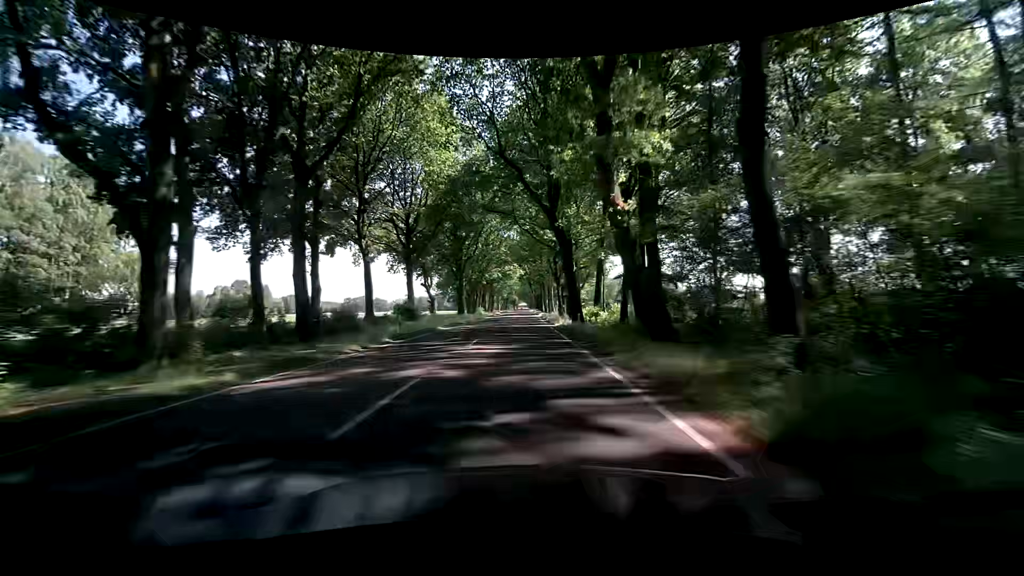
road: primary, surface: asphalt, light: Day
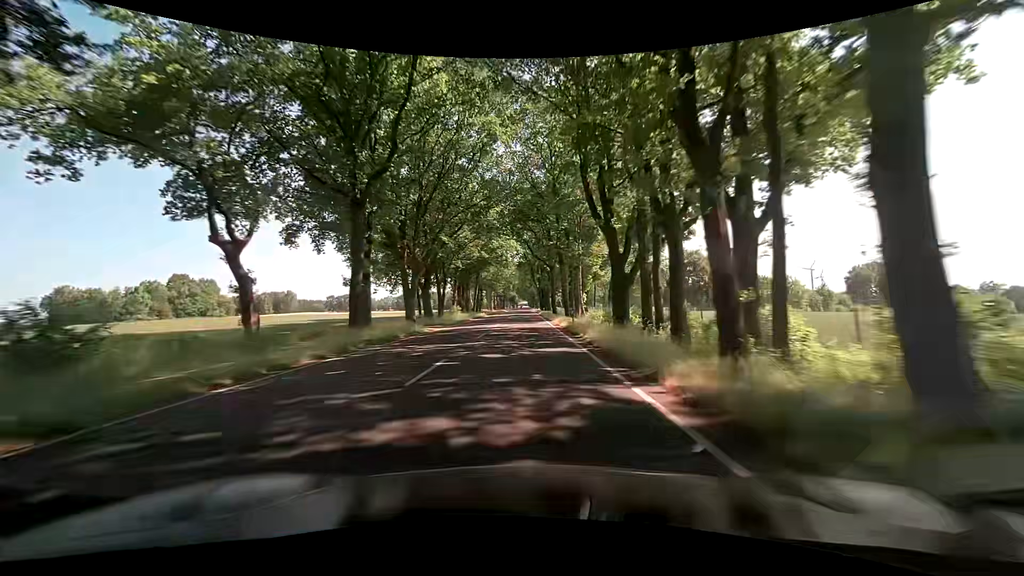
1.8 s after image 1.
(+0.2, +46.1) m; 0°
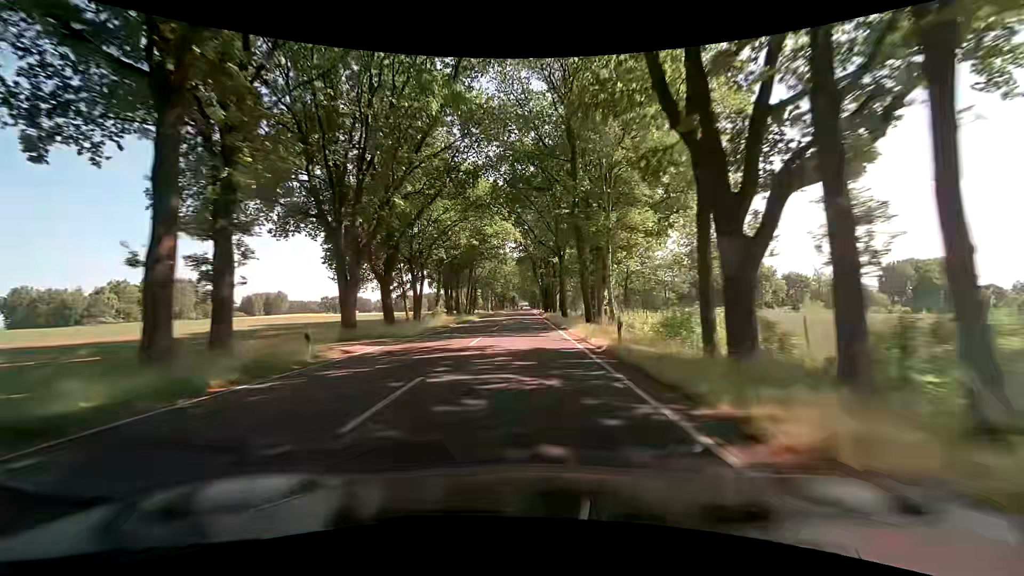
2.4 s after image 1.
(0.0, +15.4) m; 0°
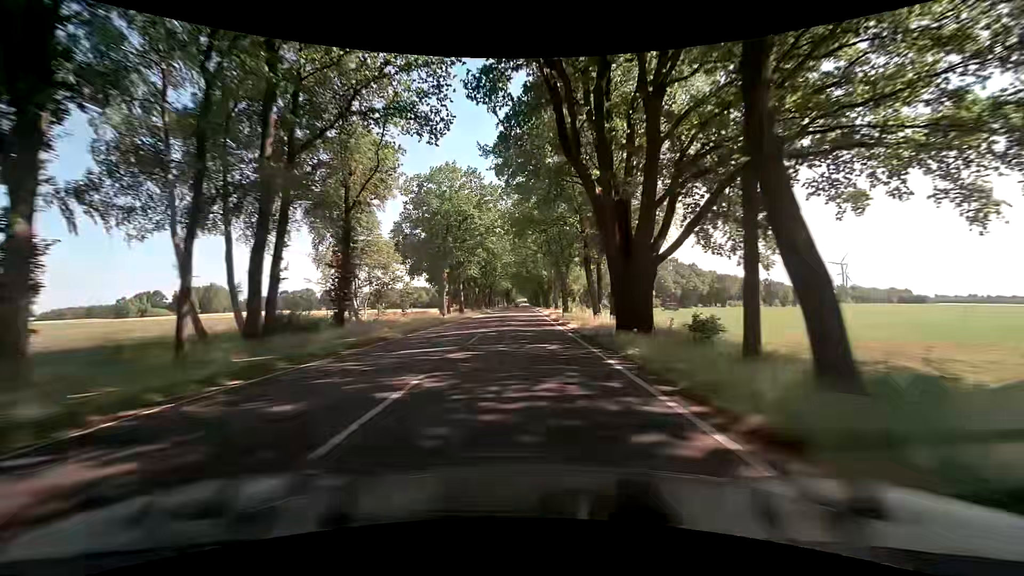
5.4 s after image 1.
(-0.1, +74.9) m; 0°
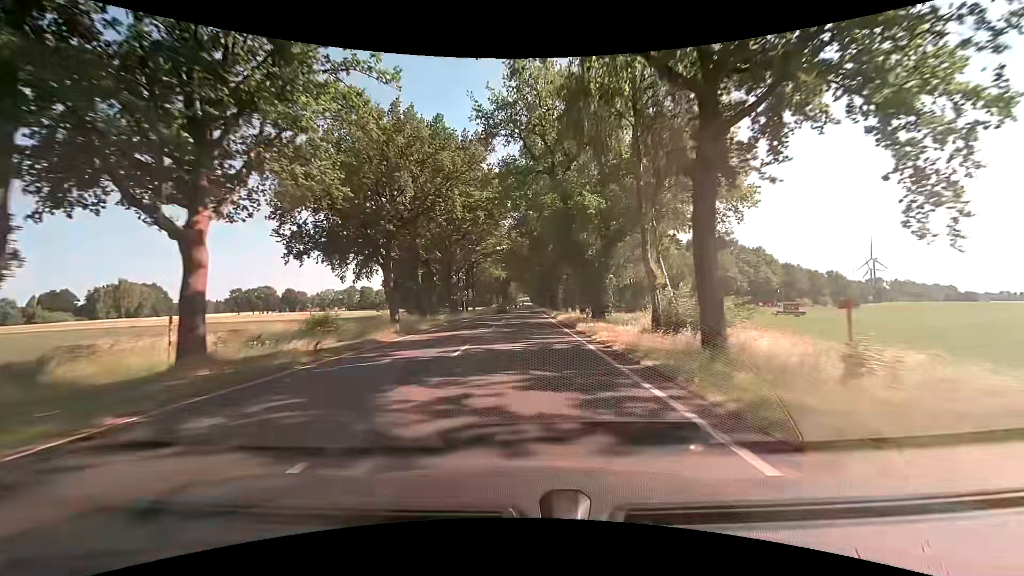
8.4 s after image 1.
(-0.4, +65.5) m; -1°
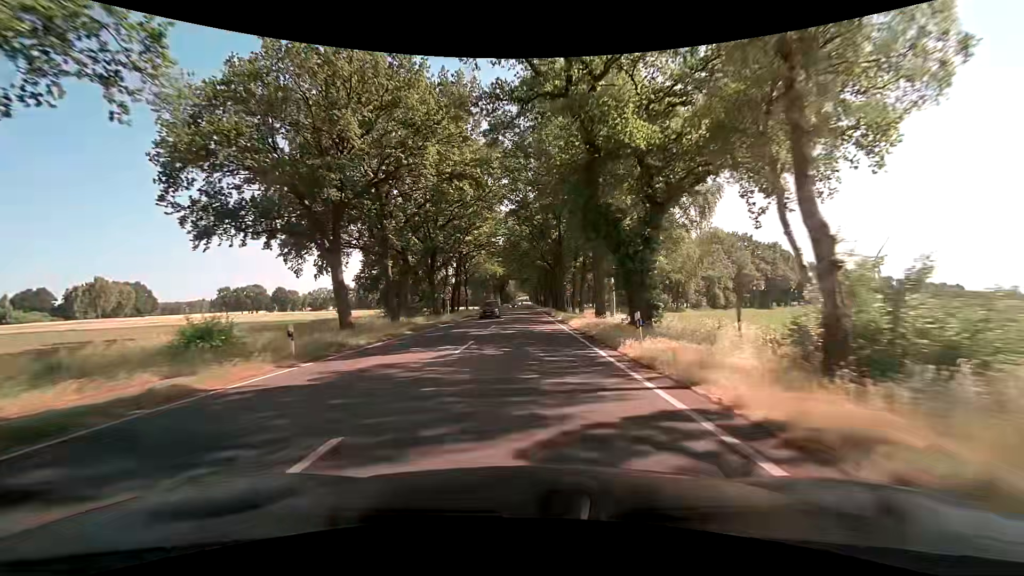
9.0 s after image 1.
(0.0, +11.6) m; 0°
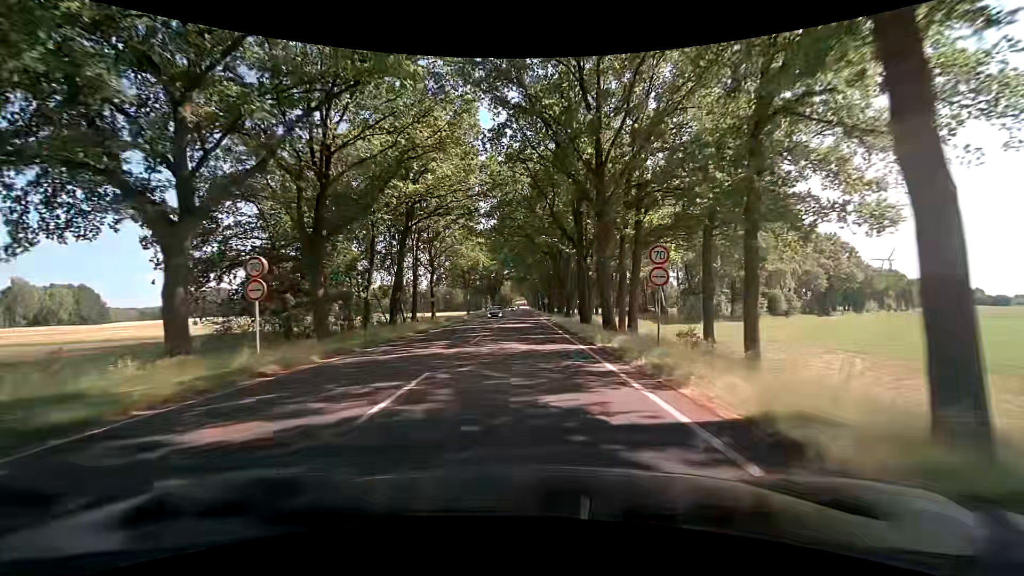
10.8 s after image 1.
(+0.3, +31.8) m; 0°
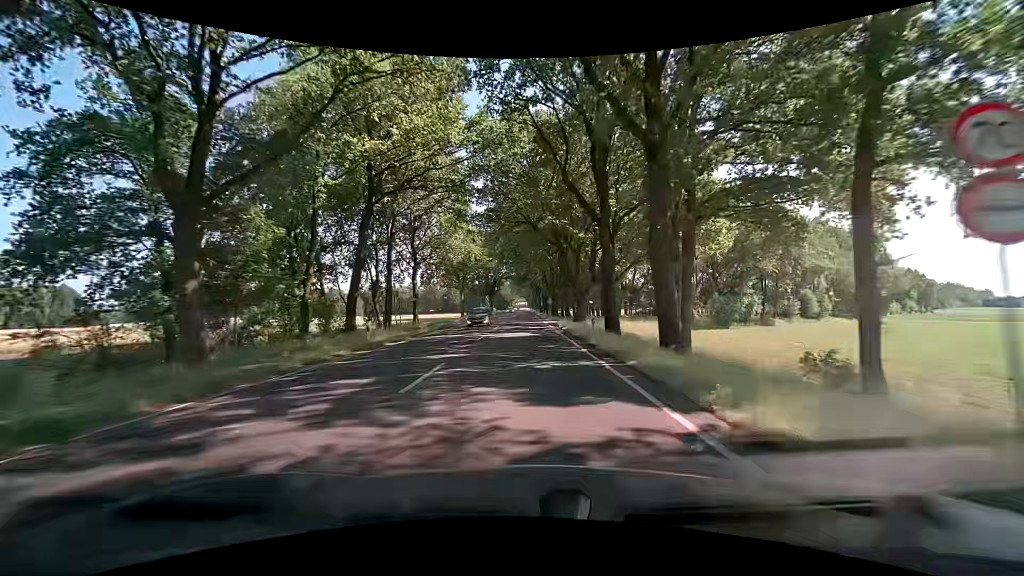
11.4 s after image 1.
(0.0, +10.3) m; 0°
(0, +10) (0, +20) (0, +30) (0, +40) (0, +50) (0, +60) (0, +70) (0, +80) (0, +90) (0, +100) m
